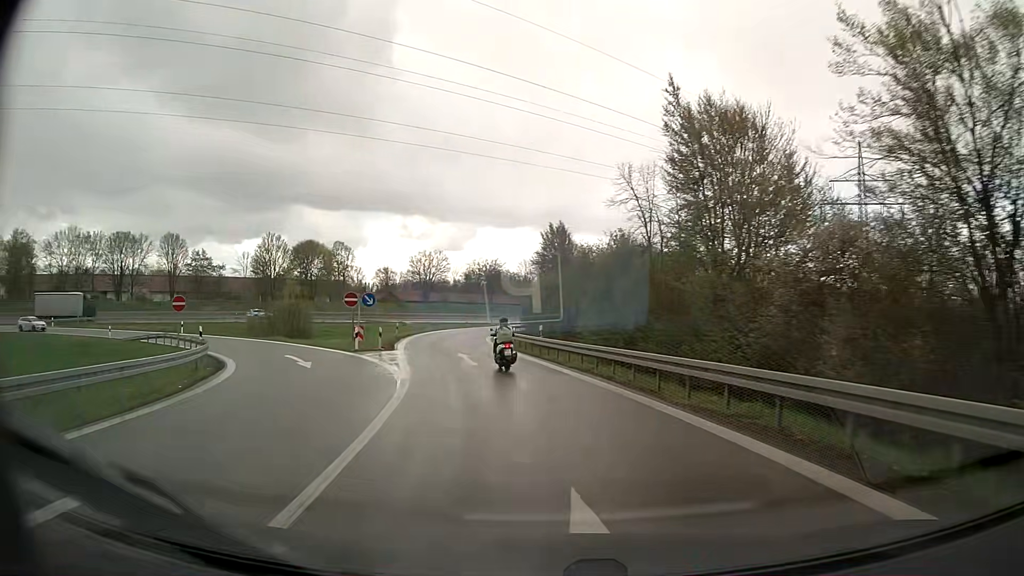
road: motorway_link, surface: asphalt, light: Day
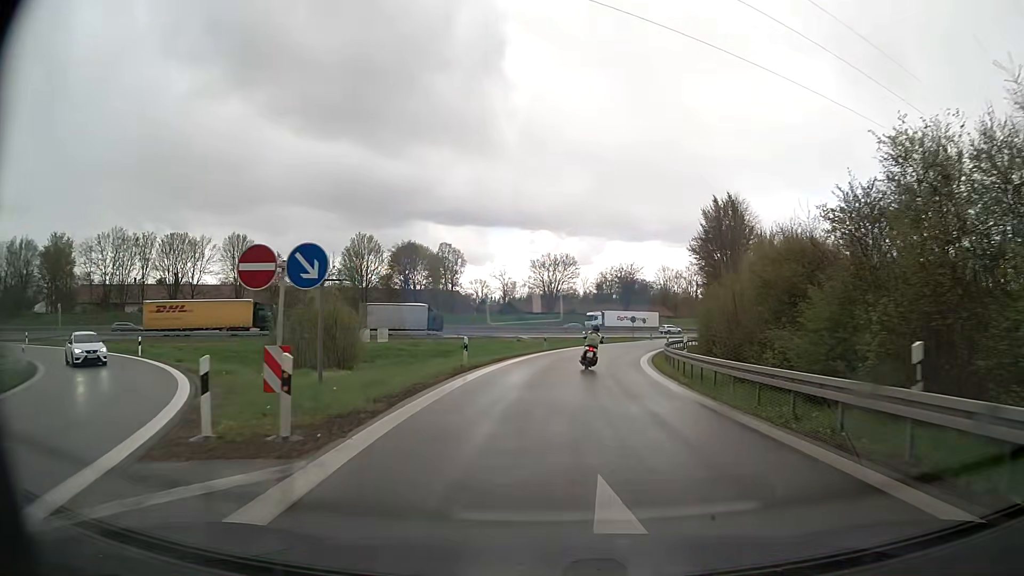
(-3.0, +23.4) m; -11°
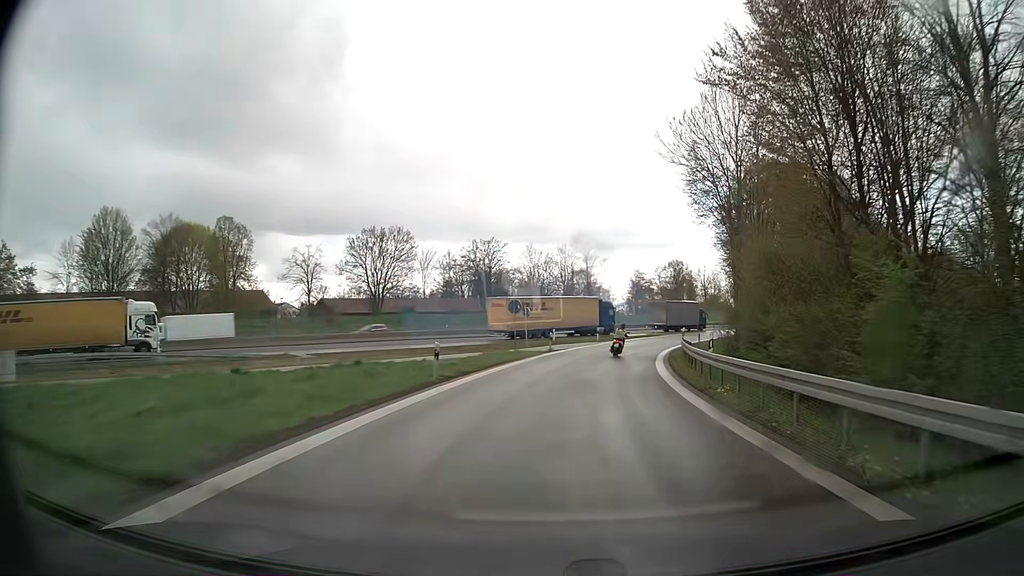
(+3.2, +42.3) m; +12°
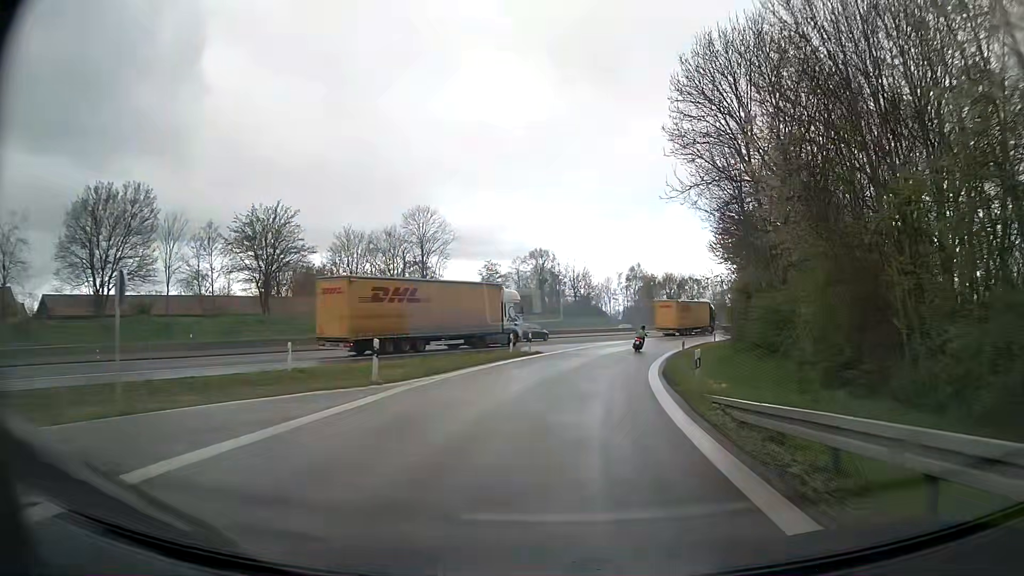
(+4.2, +36.3) m; +13°
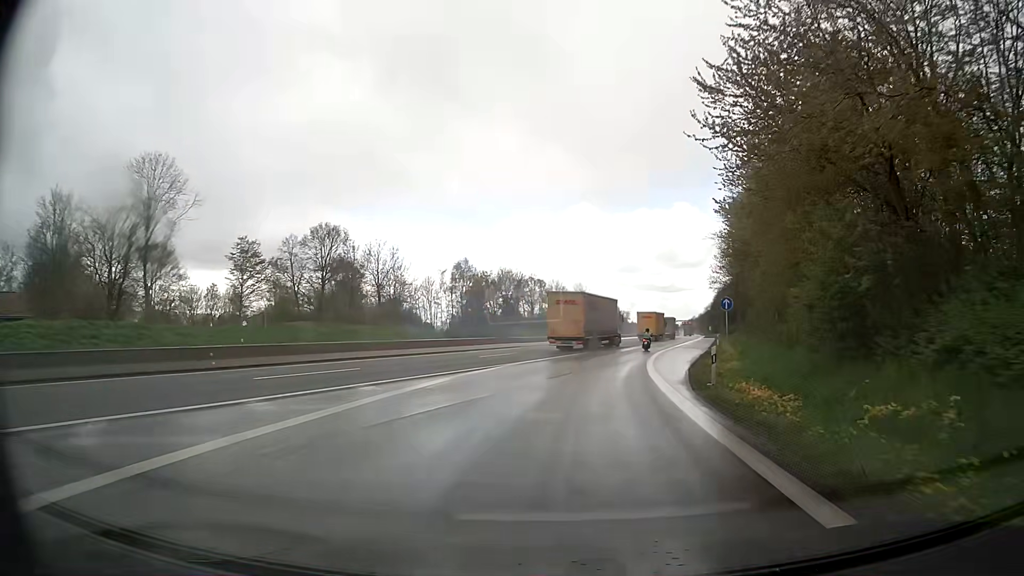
(+4.4, +39.4) m; +14°
